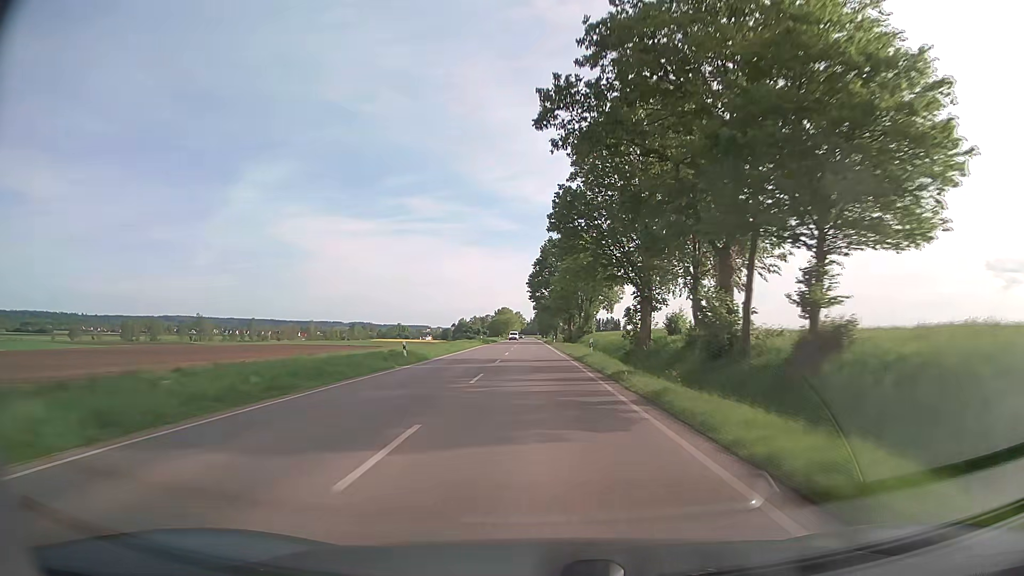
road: secondary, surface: asphalt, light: Day
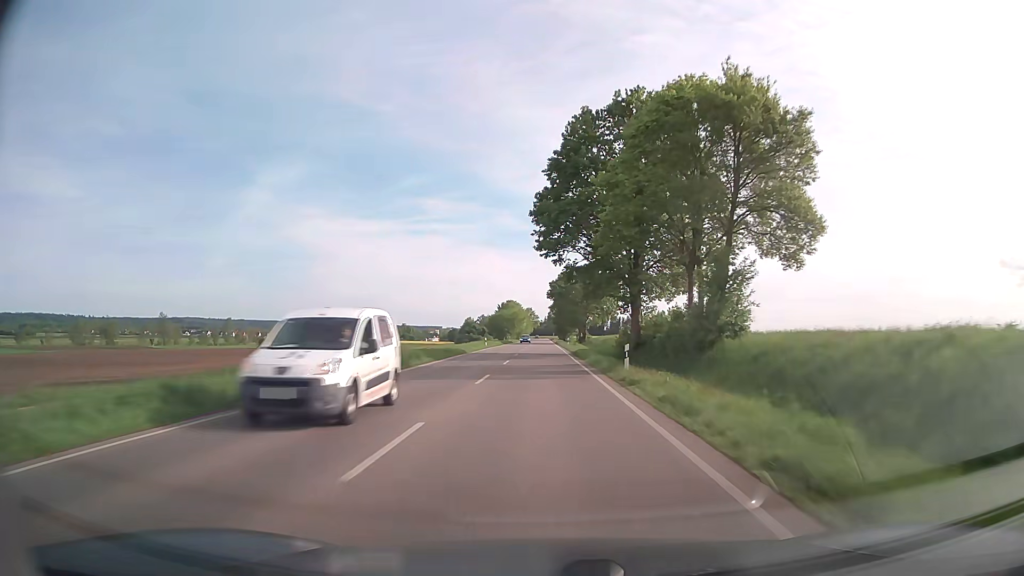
(-0.9, +60.3) m; -1°
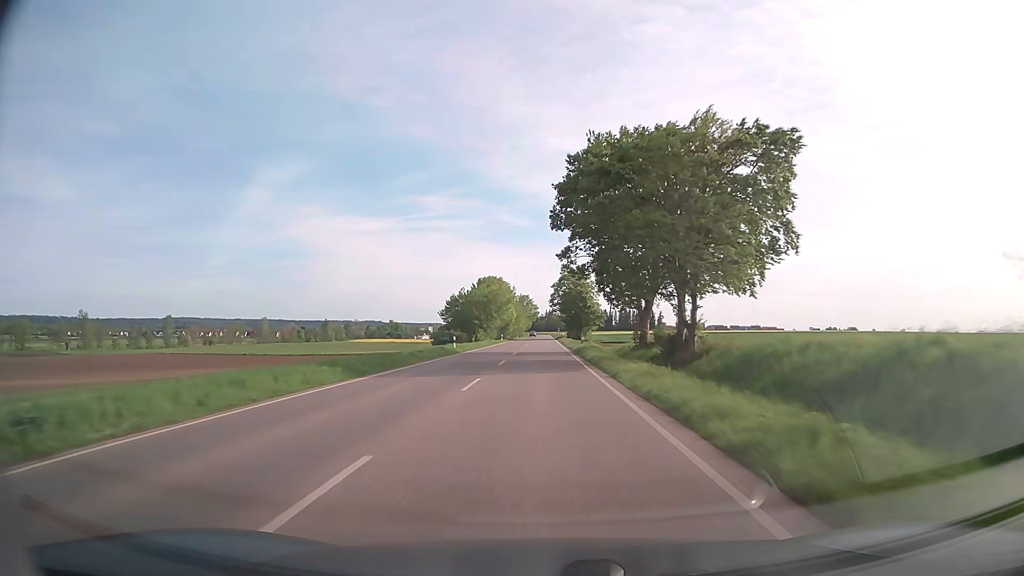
(+0.1, +75.6) m; 0°
(0, +10) (0, +20) (0, +30) (0, +40) (0, +50) (0, +60) (0, +70) (0, +80) (0, +90) (0, +100) m
